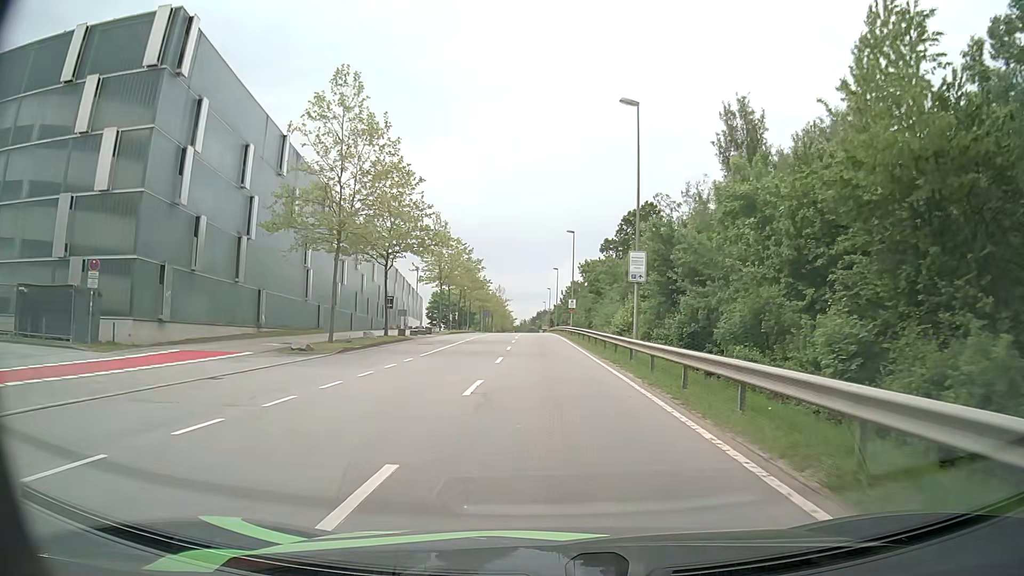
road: secondary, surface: asphalt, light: Day
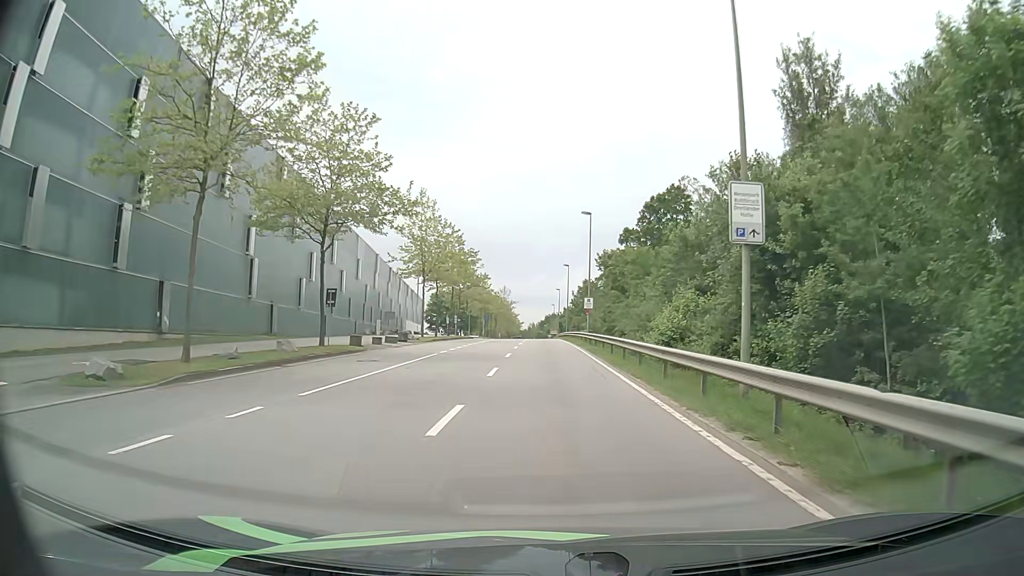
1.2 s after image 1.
(-0.1, +13.5) m; -1°
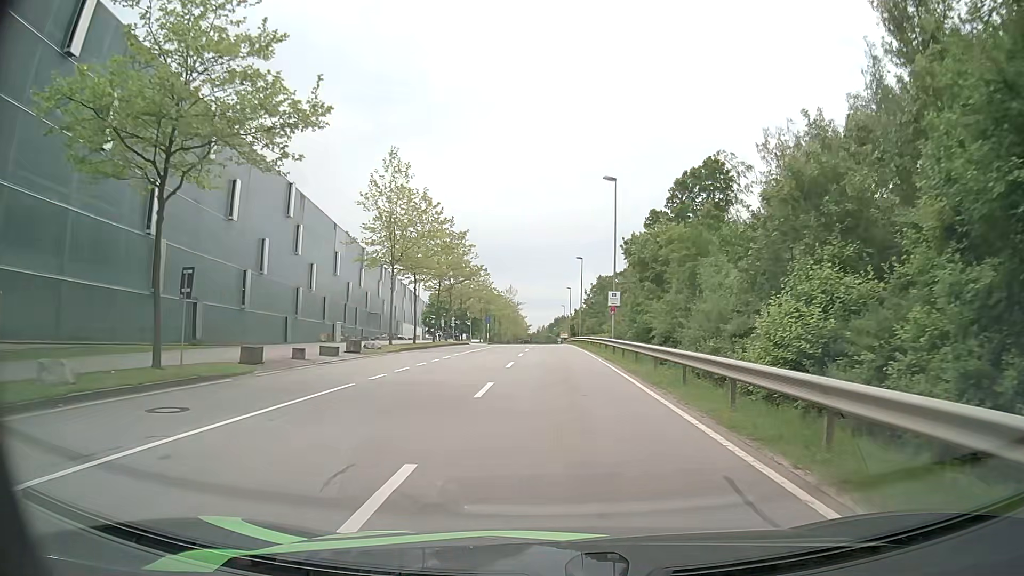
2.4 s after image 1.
(0.0, +13.5) m; -1°
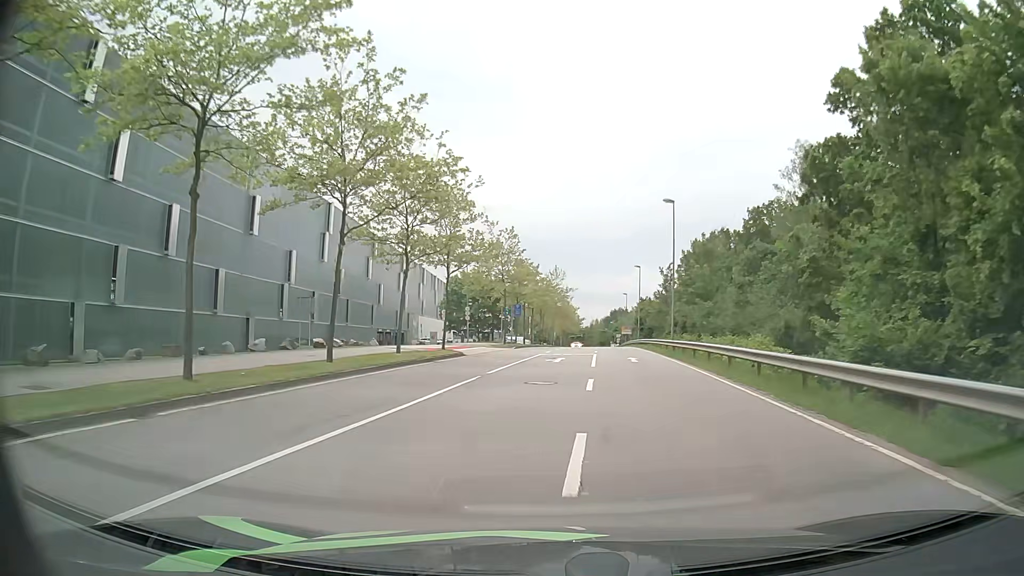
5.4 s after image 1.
(-0.7, +34.1) m; -4°
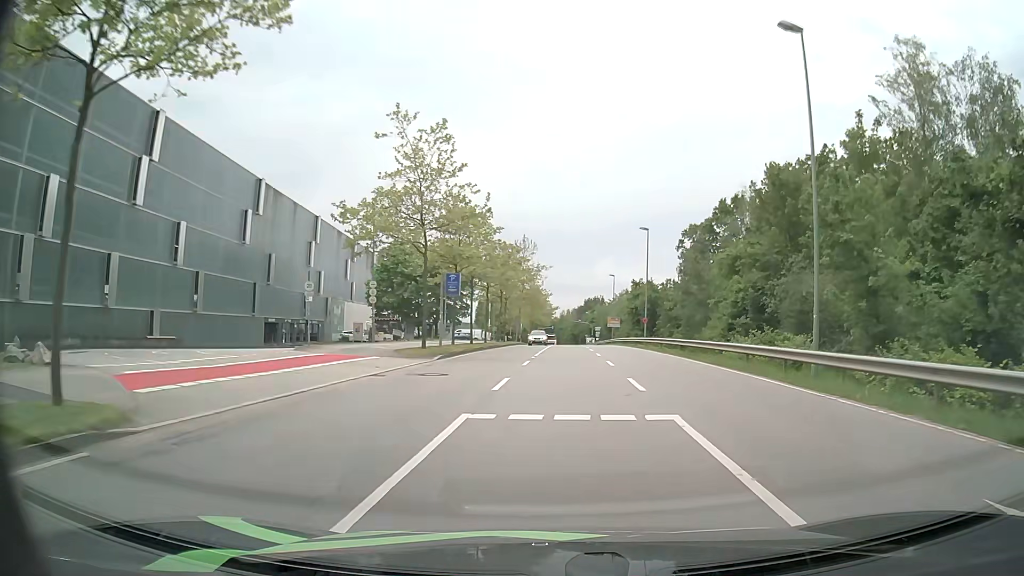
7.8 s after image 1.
(+0.2, +27.7) m; +3°
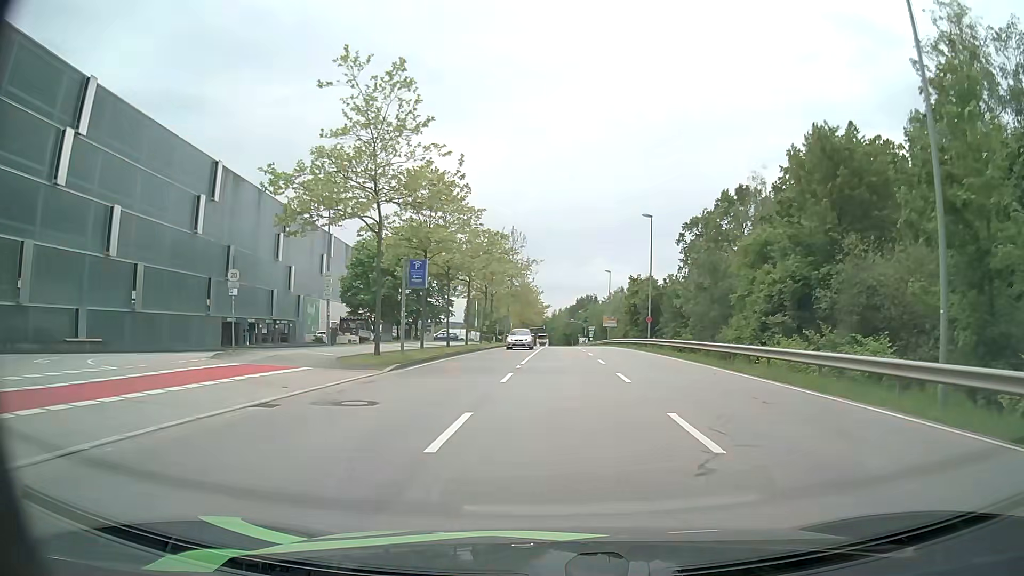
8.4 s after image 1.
(+0.1, +6.8) m; +1°
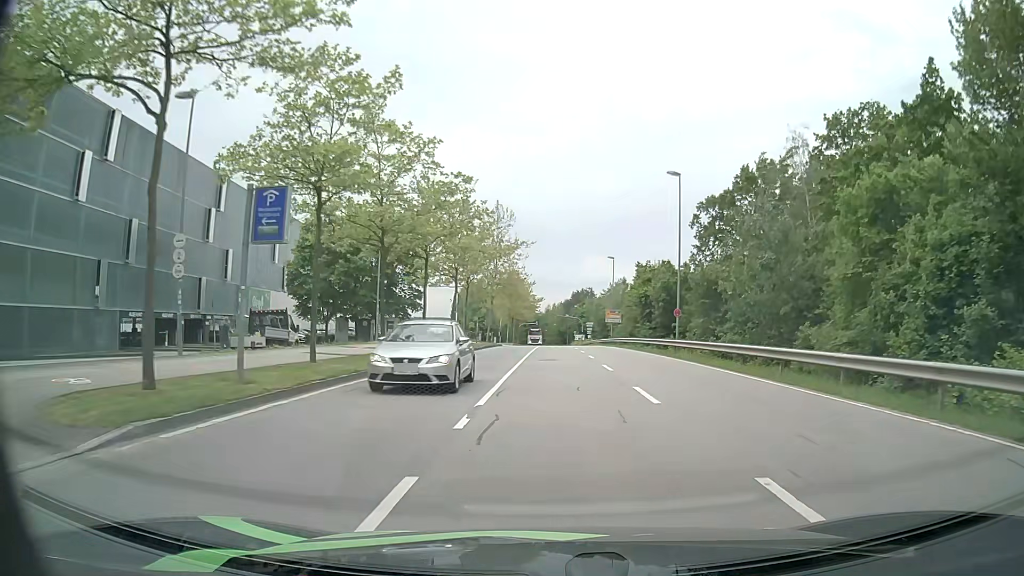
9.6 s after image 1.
(+0.1, +13.6) m; +1°
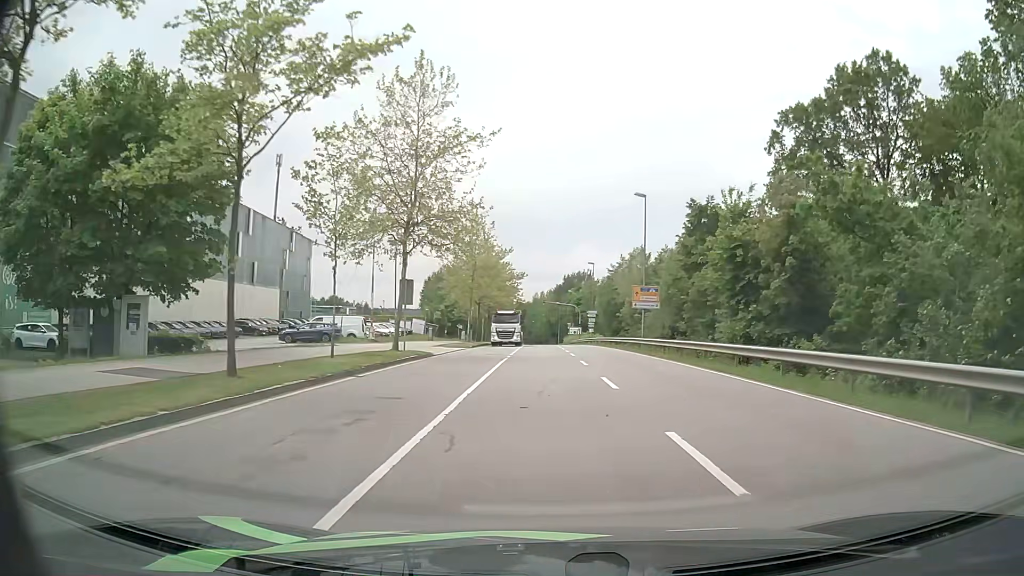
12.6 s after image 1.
(+0.6, +33.6) m; +1°
